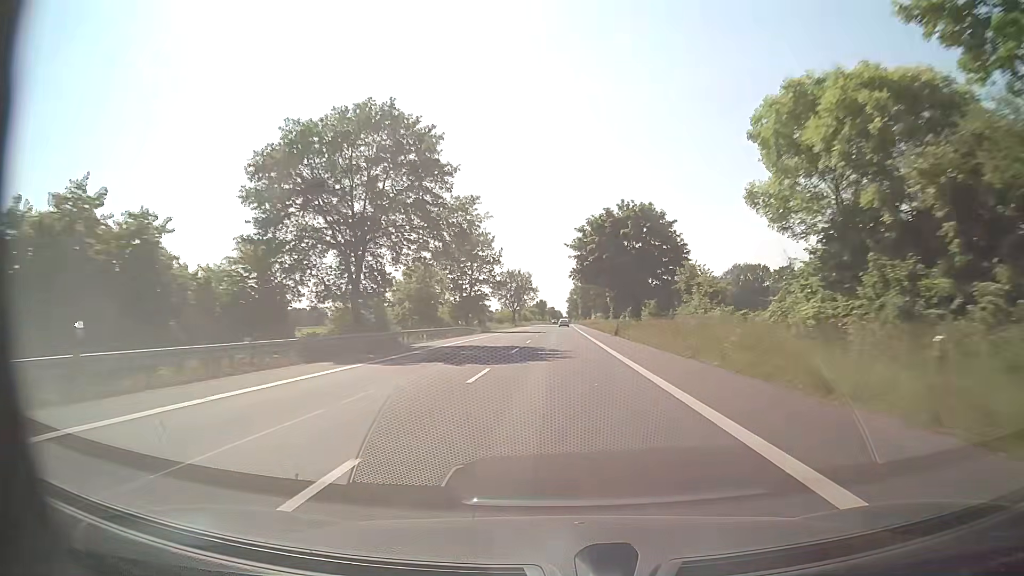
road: secondary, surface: asphalt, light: Day
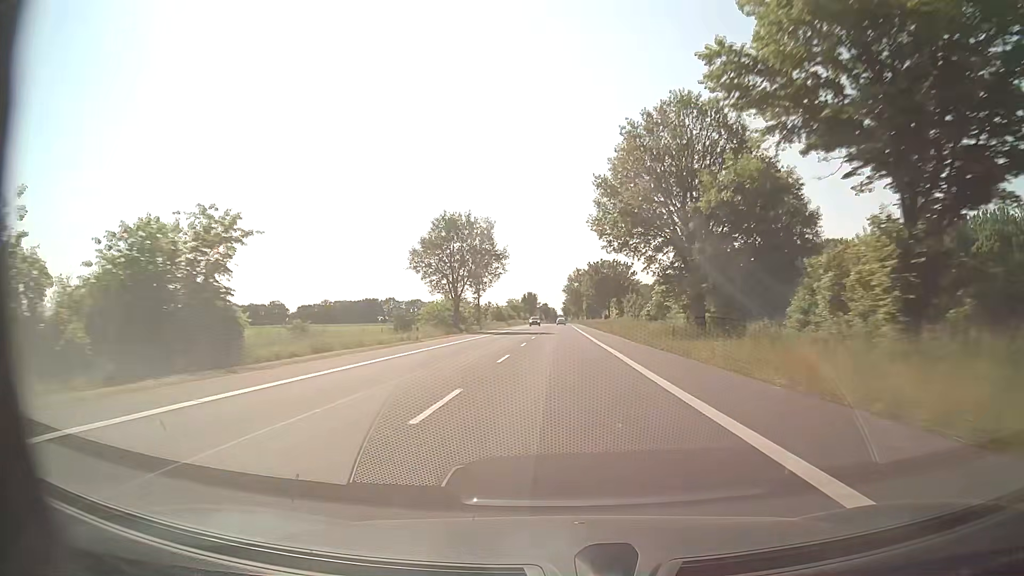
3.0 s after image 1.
(+0.5, +77.6) m; +1°
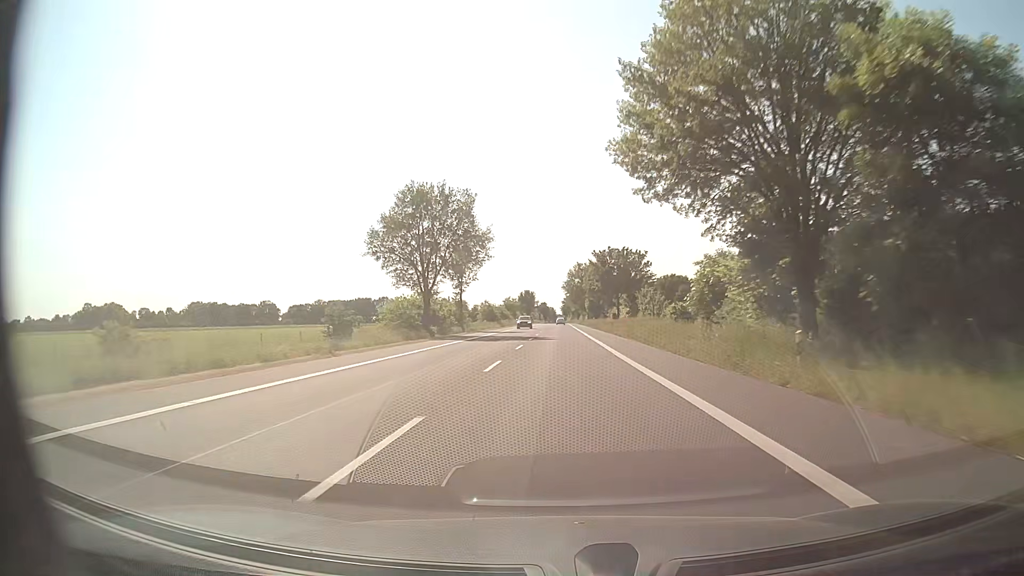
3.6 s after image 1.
(0.0, +15.7) m; 0°
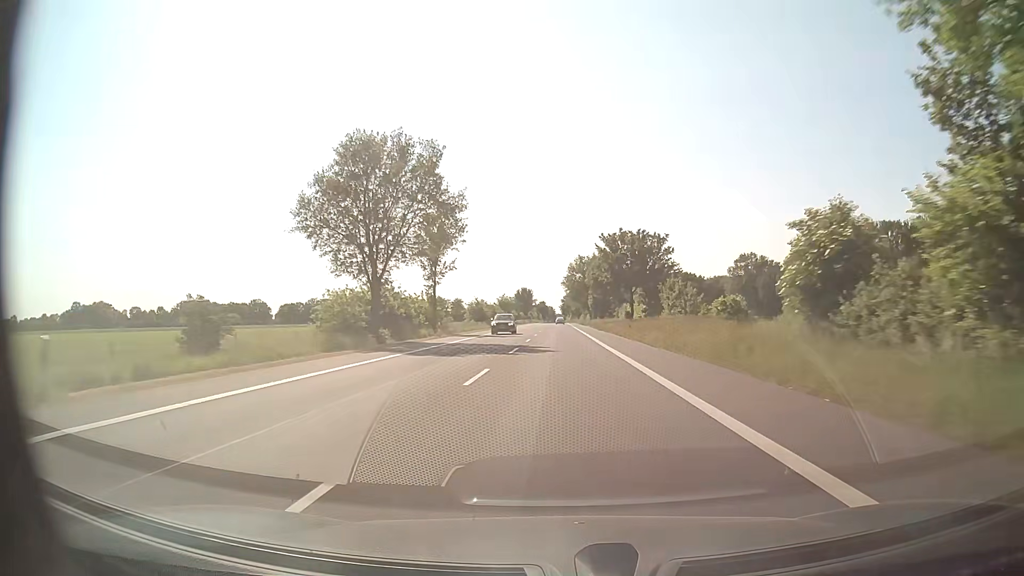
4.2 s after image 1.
(0.0, +15.7) m; 0°
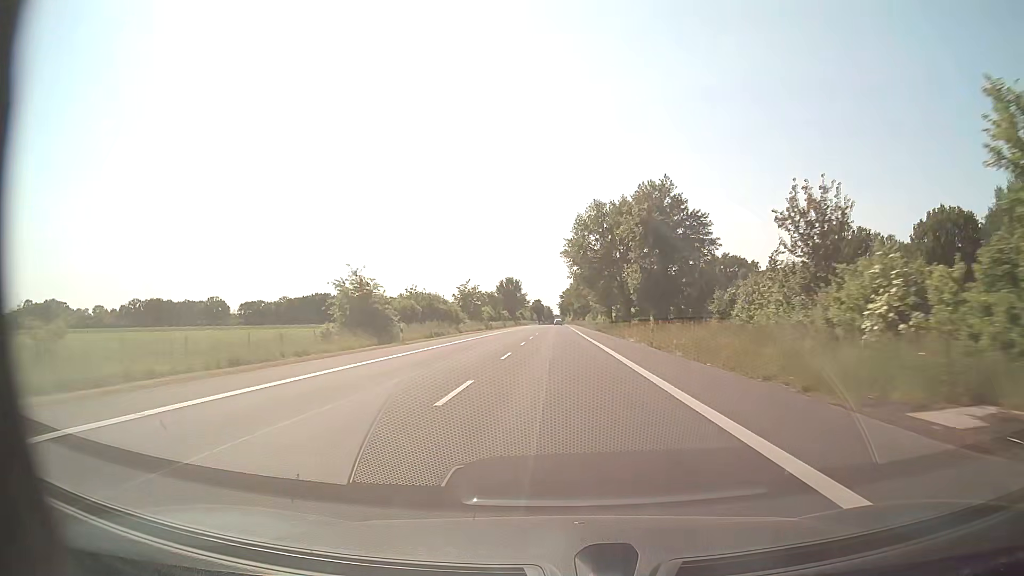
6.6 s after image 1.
(+0.2, +63.0) m; 0°
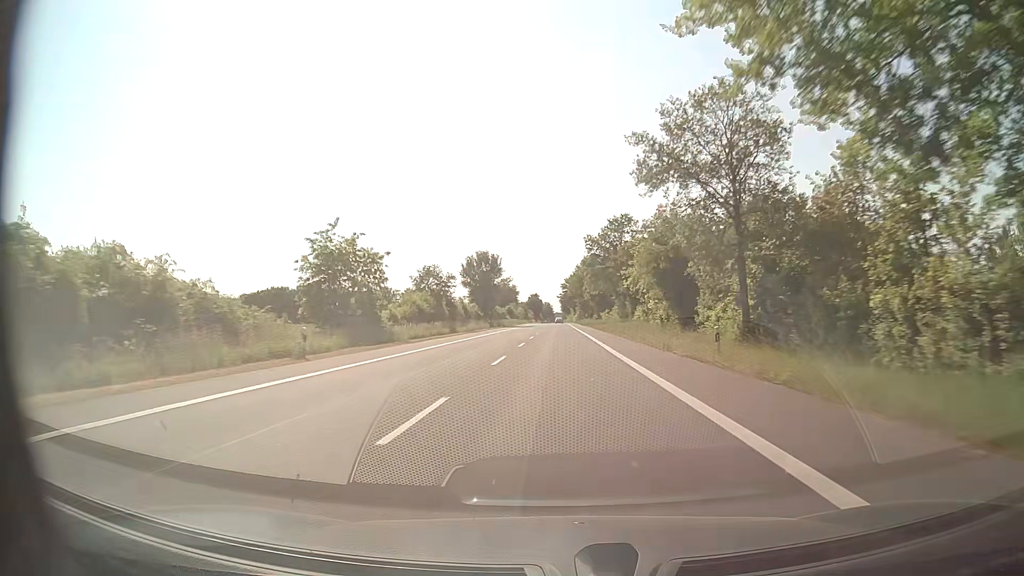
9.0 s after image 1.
(-0.2, +63.2) m; 0°
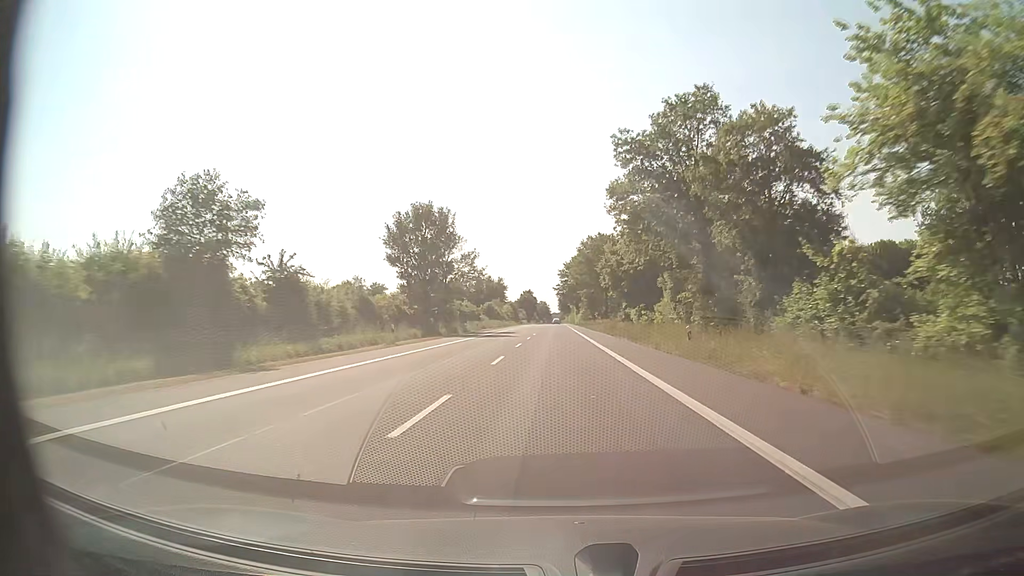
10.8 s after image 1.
(+0.1, +47.5) m; 0°
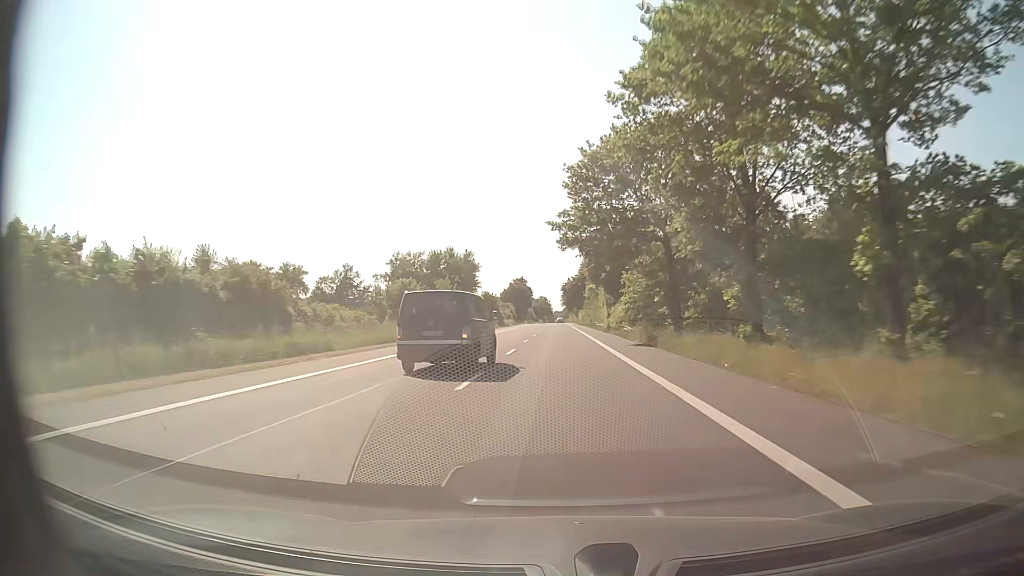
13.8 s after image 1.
(0.0, +79.2) m; 0°
(0, +10) (0, +20) (0, +30) (0, +40) (0, +50) (0, +60) (0, +70) (0, +80) (0, +90) (0, +100) m
